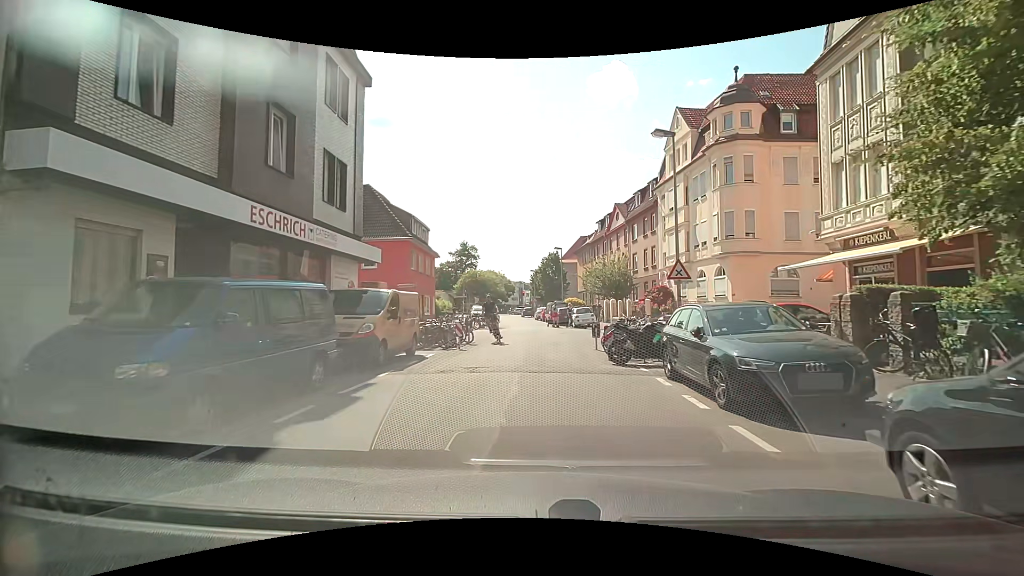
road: residential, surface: asphalt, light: Day
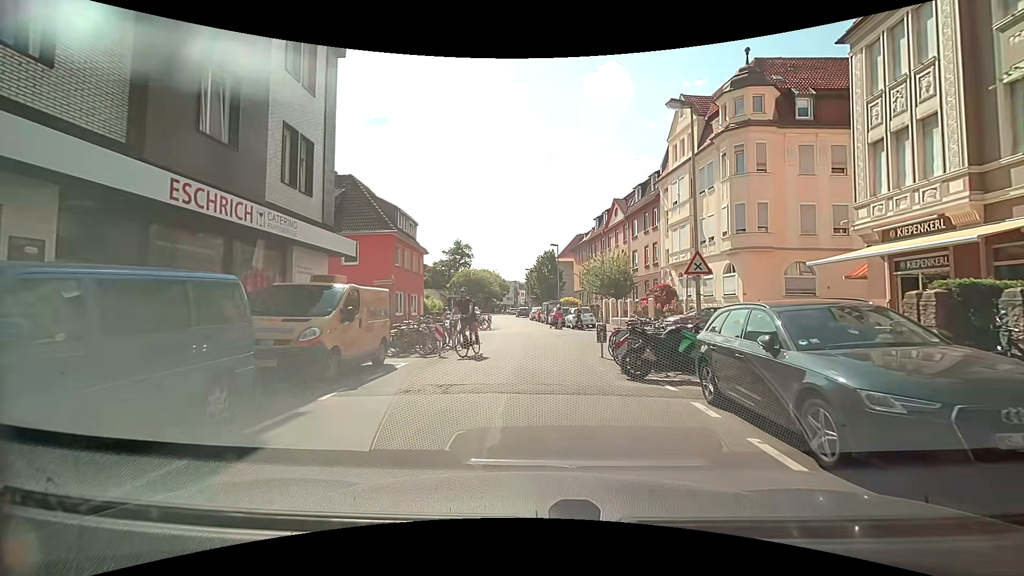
(0.0, +2.6) m; -2°
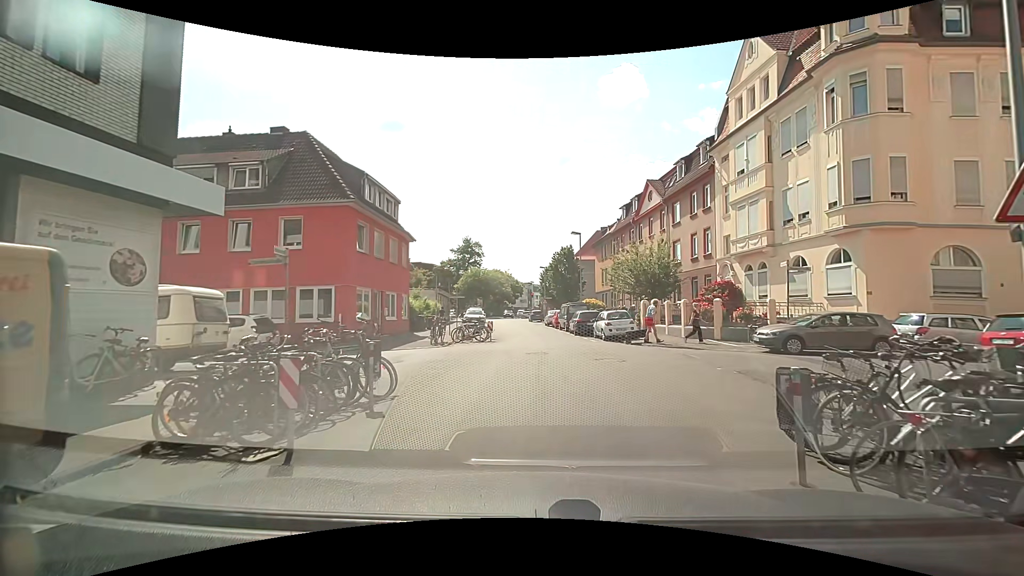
(+0.1, +9.5) m; -1°
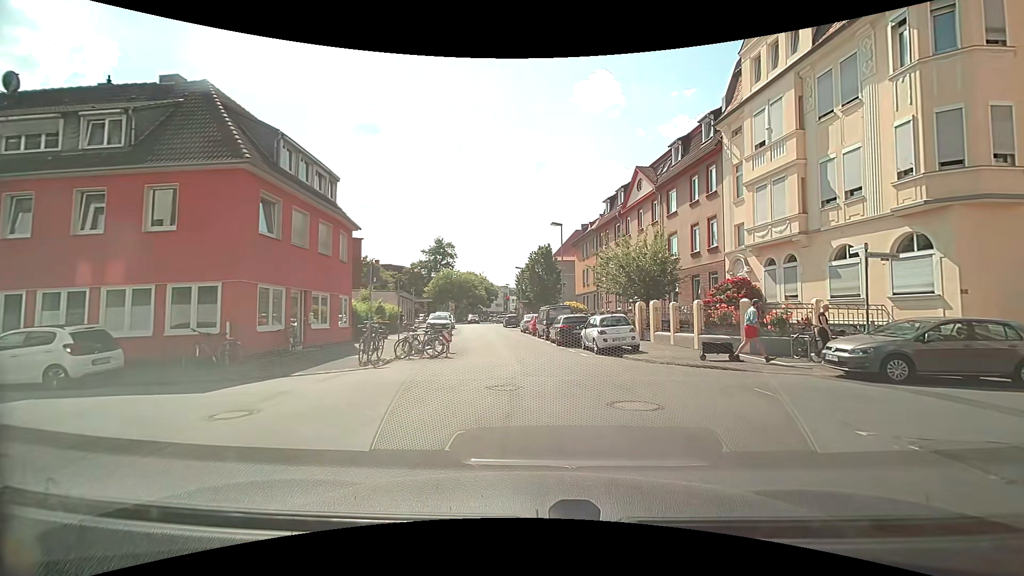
(+0.1, +6.0) m; +2°
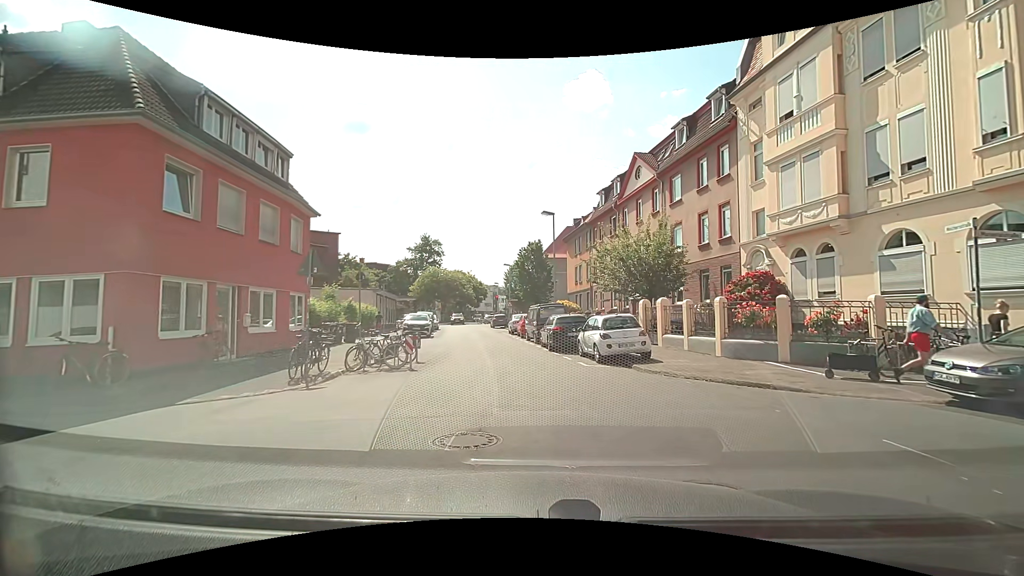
(+0.1, +3.7) m; +3°
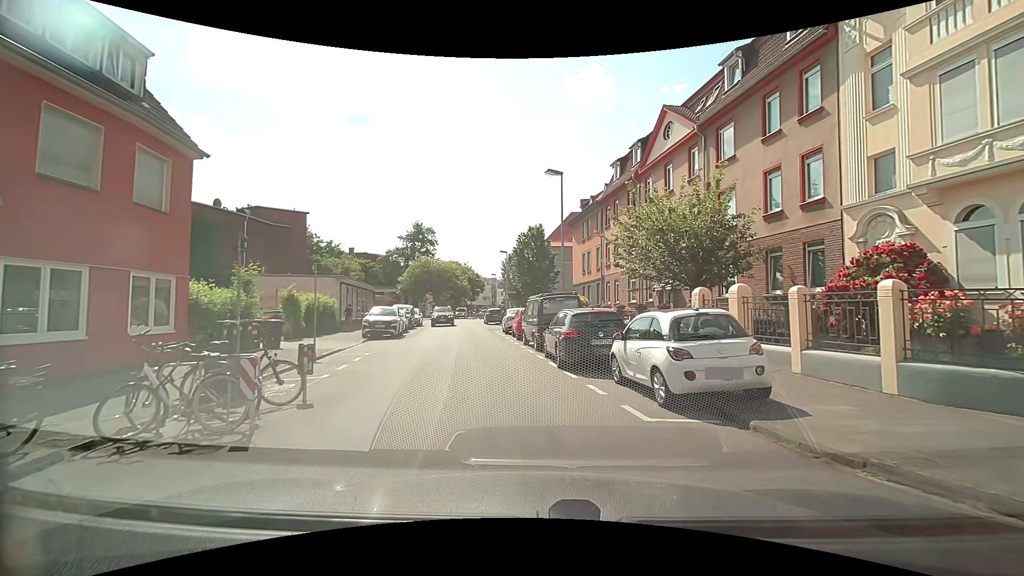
(0.0, +8.0) m; +1°
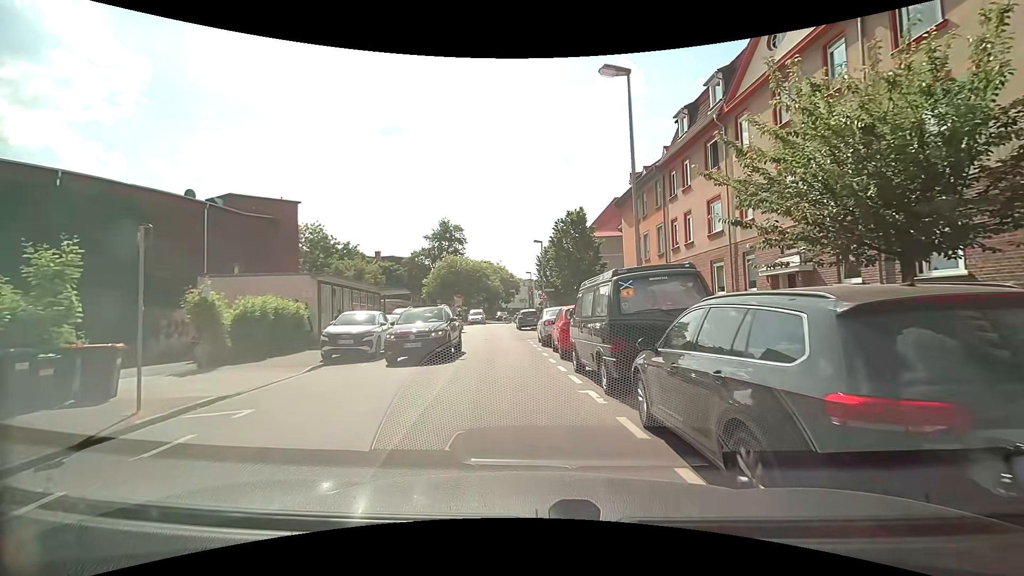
(-0.5, +9.5) m; -6°
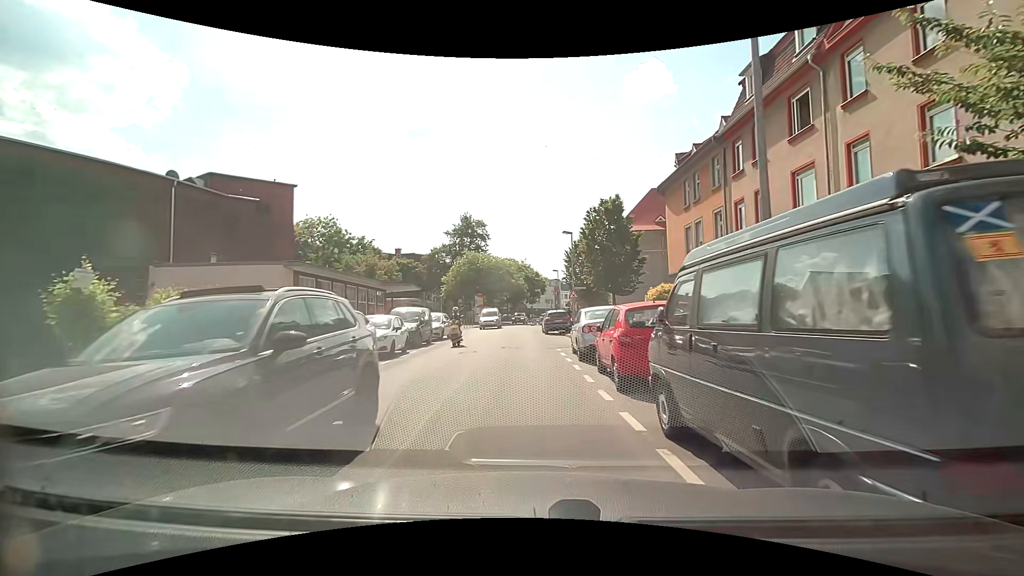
(-0.1, +5.6) m; -2°
